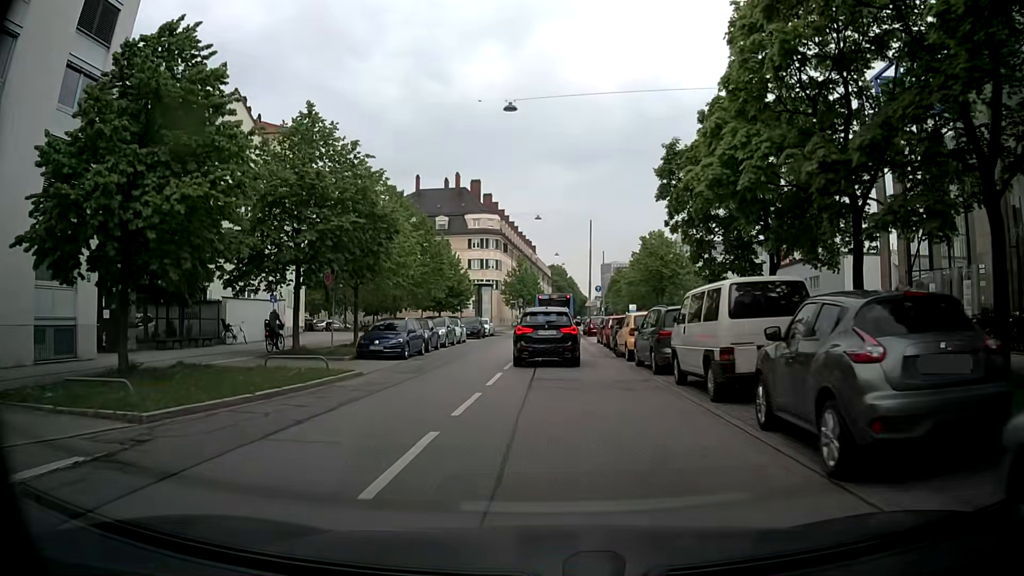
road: tertiary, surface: asphalt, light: Day
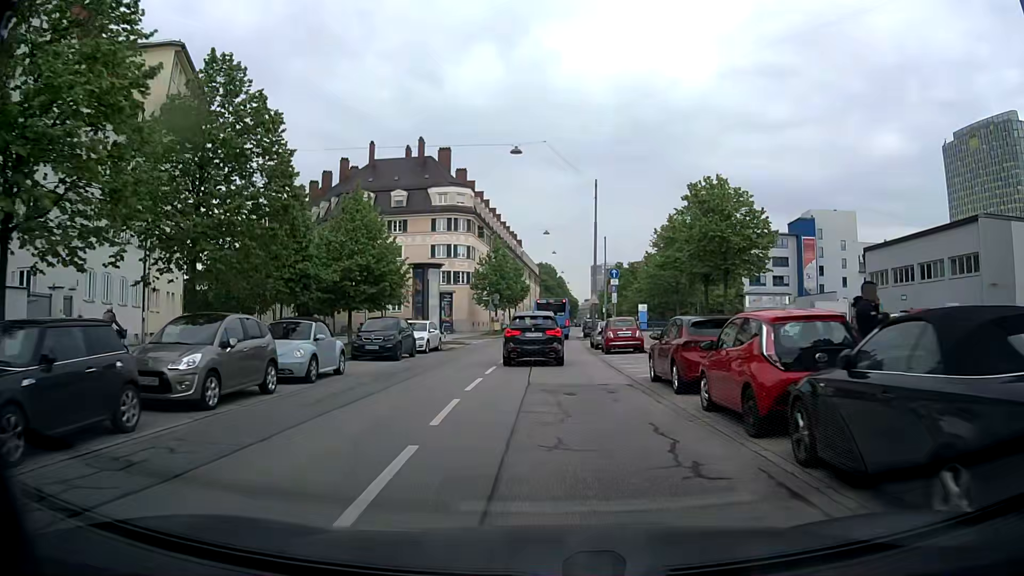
(+0.1, +23.1) m; +1°
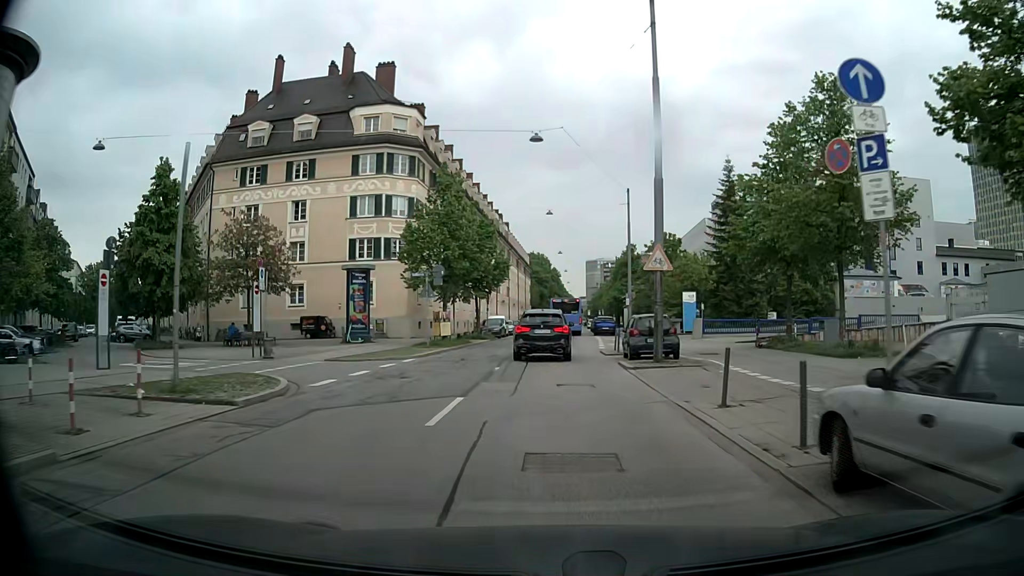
(+0.1, +30.8) m; 0°
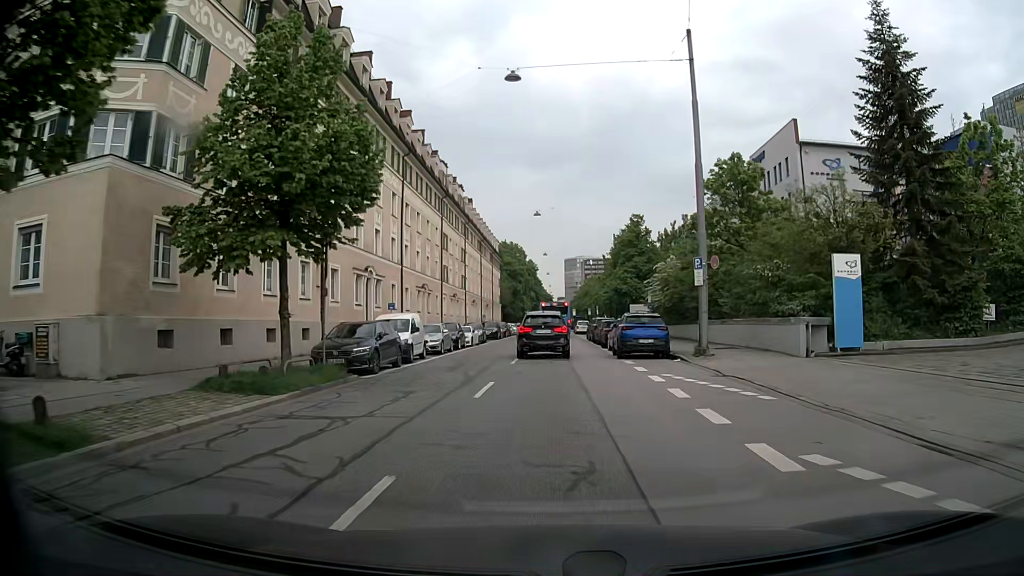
(+0.7, +32.2) m; +2°
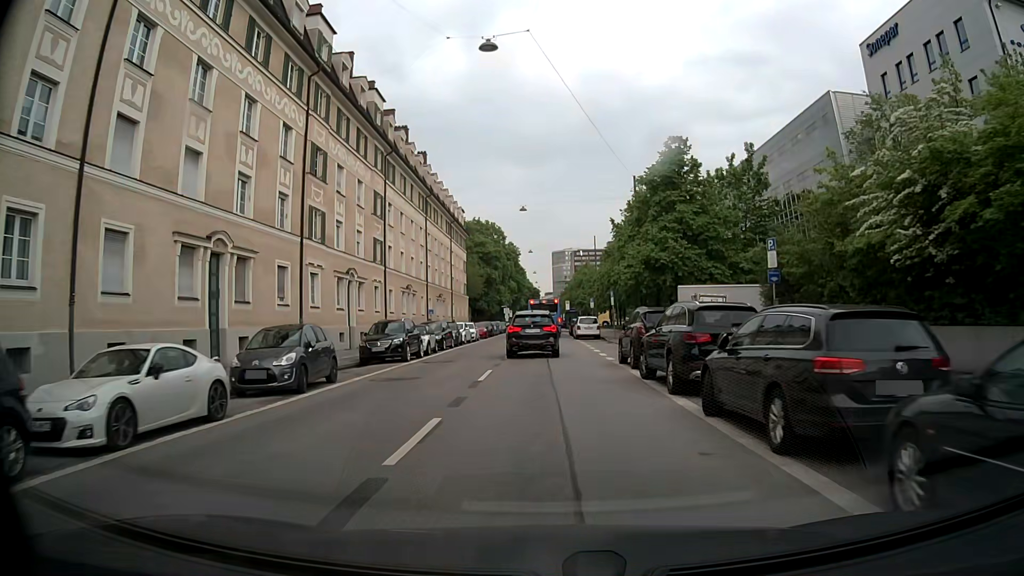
(+0.5, +33.3) m; +2°
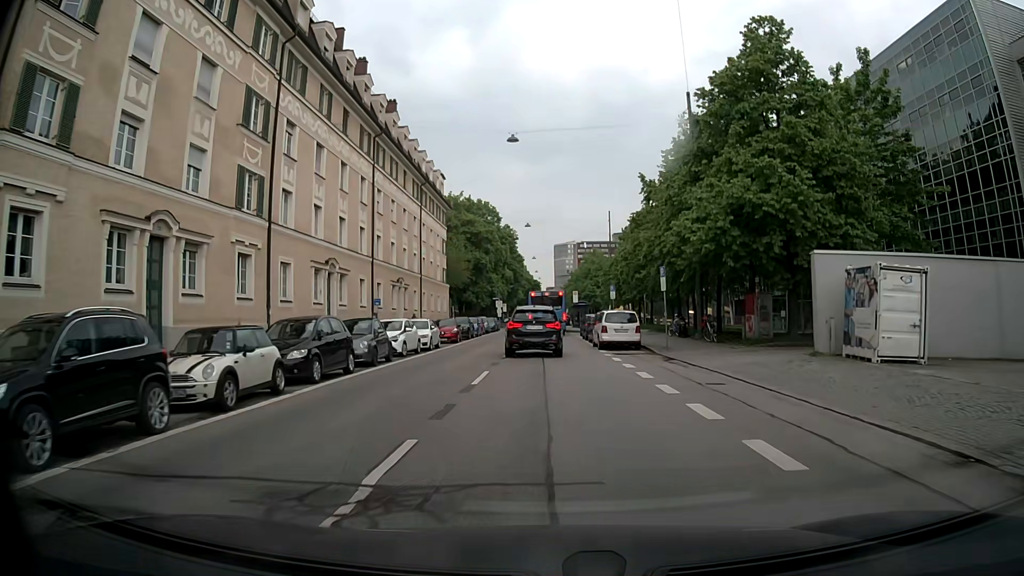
(-0.4, +19.9) m; -1°
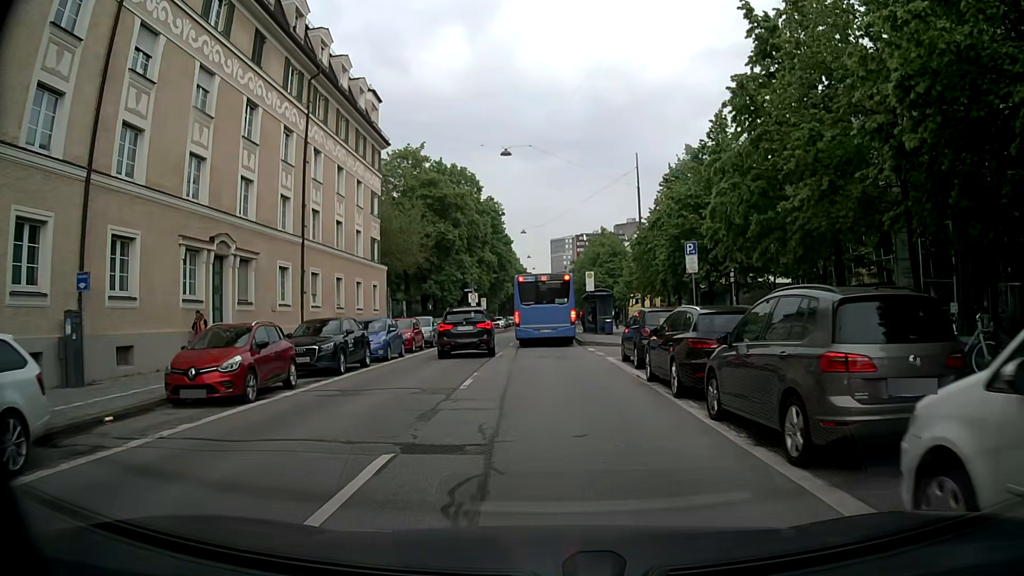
(0.0, +27.4) m; +1°
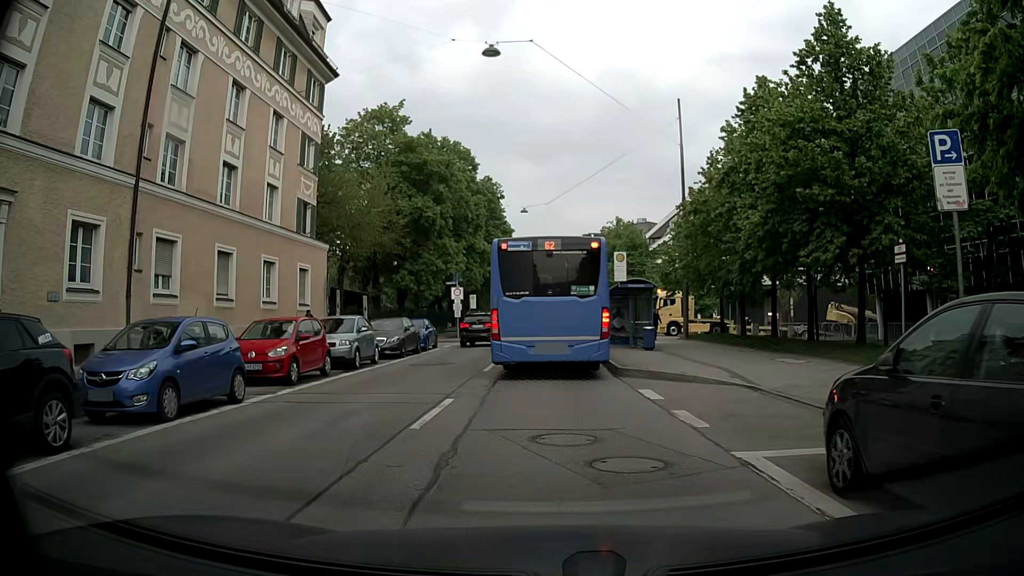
(-0.2, +13.7) m; -3°
